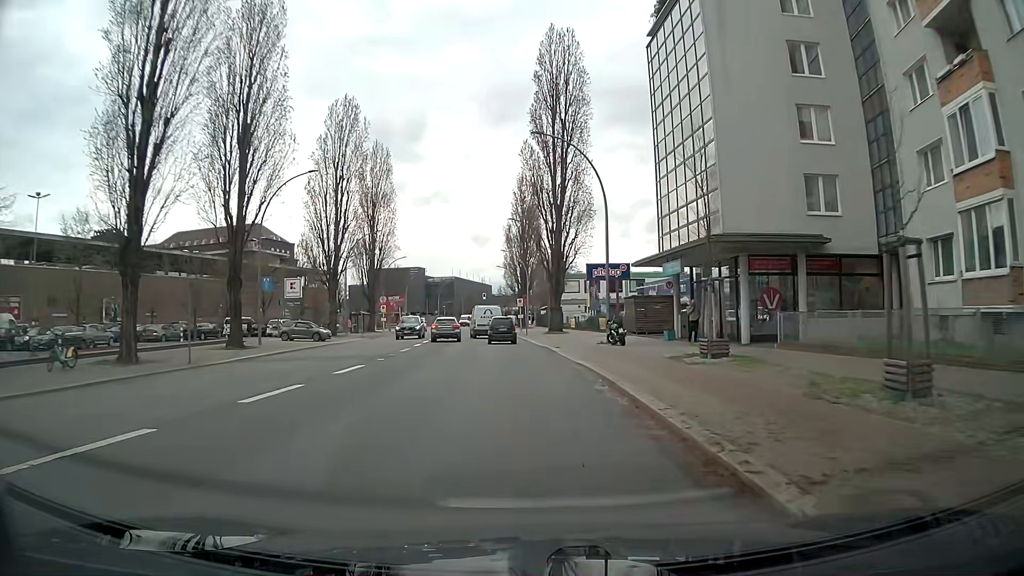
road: secondary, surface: asphalt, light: Day
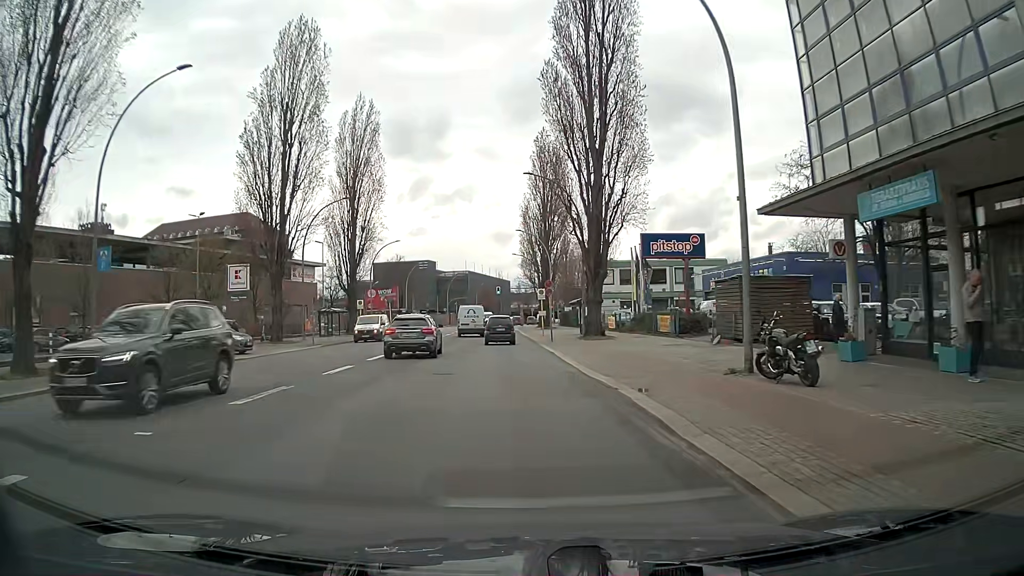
(-0.4, +18.6) m; -2°
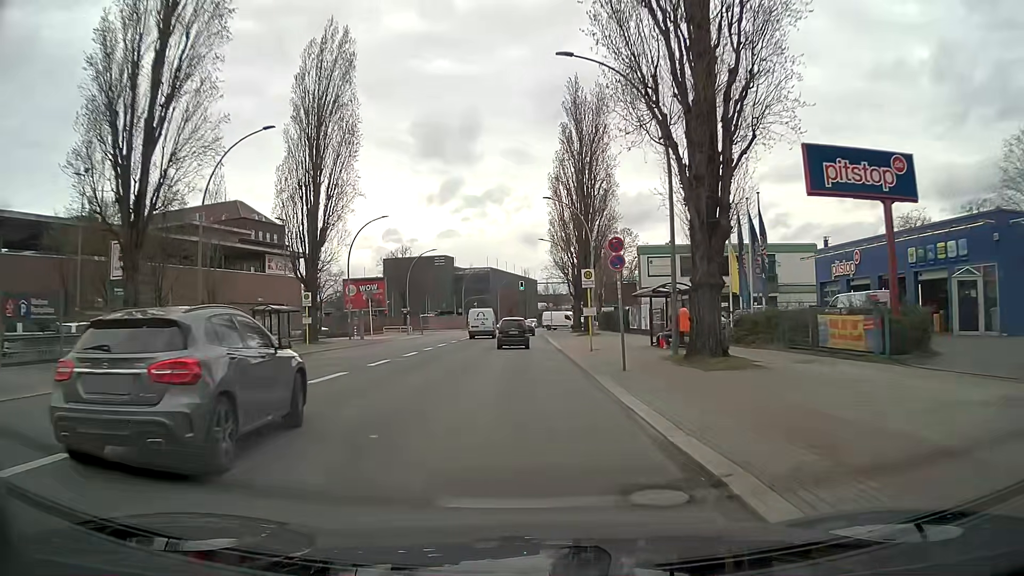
(-0.3, +20.0) m; -2°
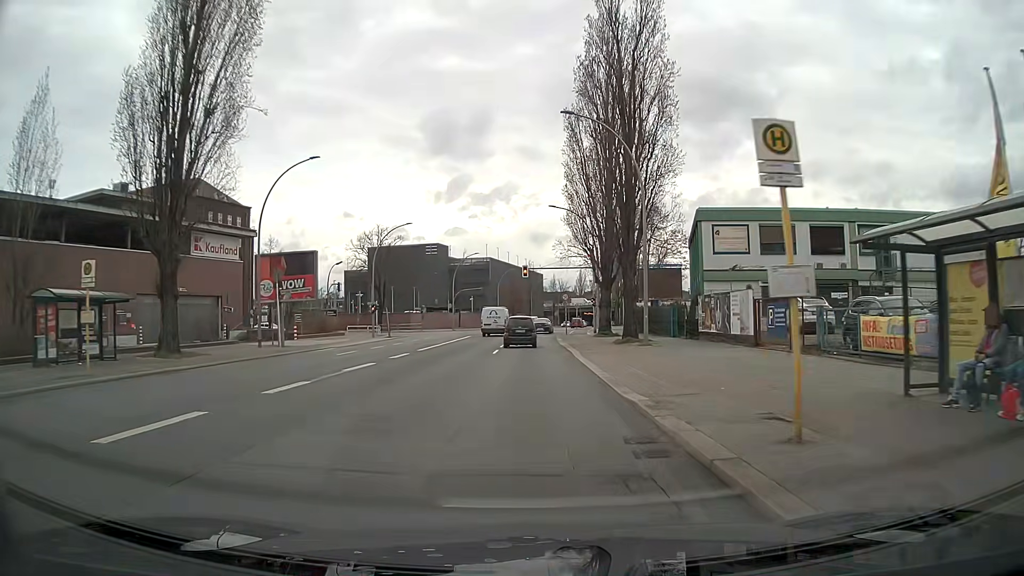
(-0.1, +20.6) m; -1°
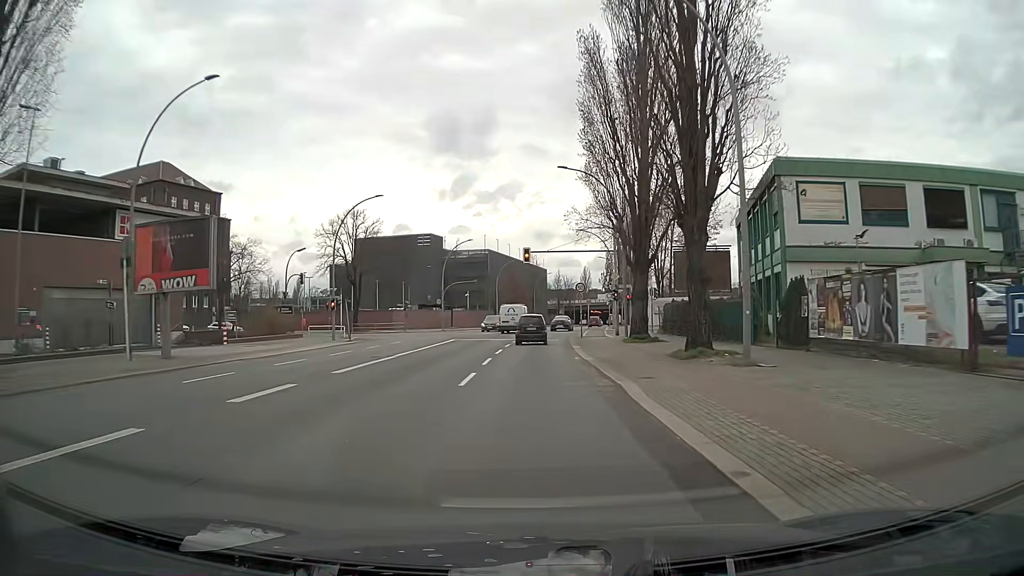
(+0.1, +13.4) m; 0°
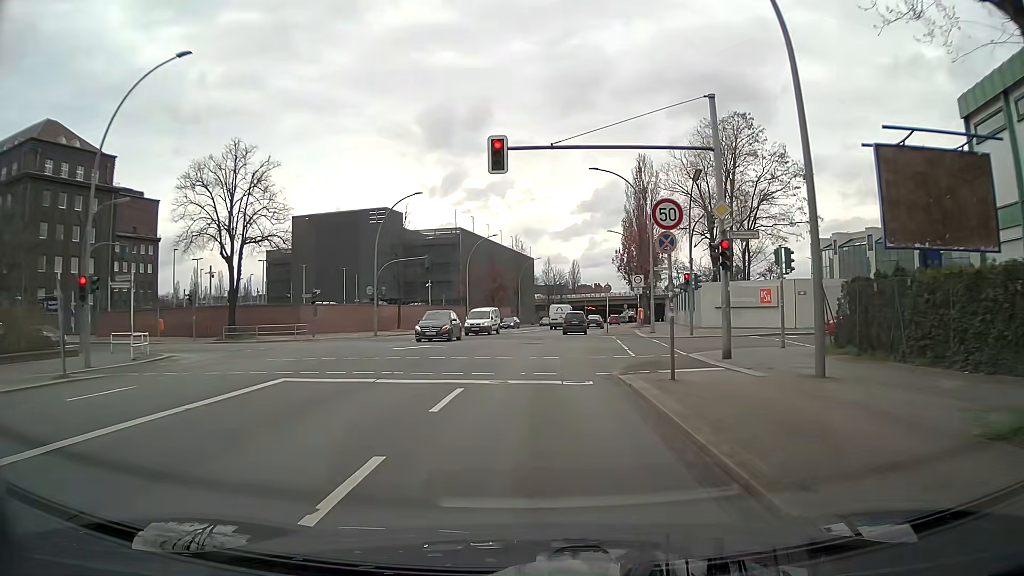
(+0.1, +27.4) m; +1°
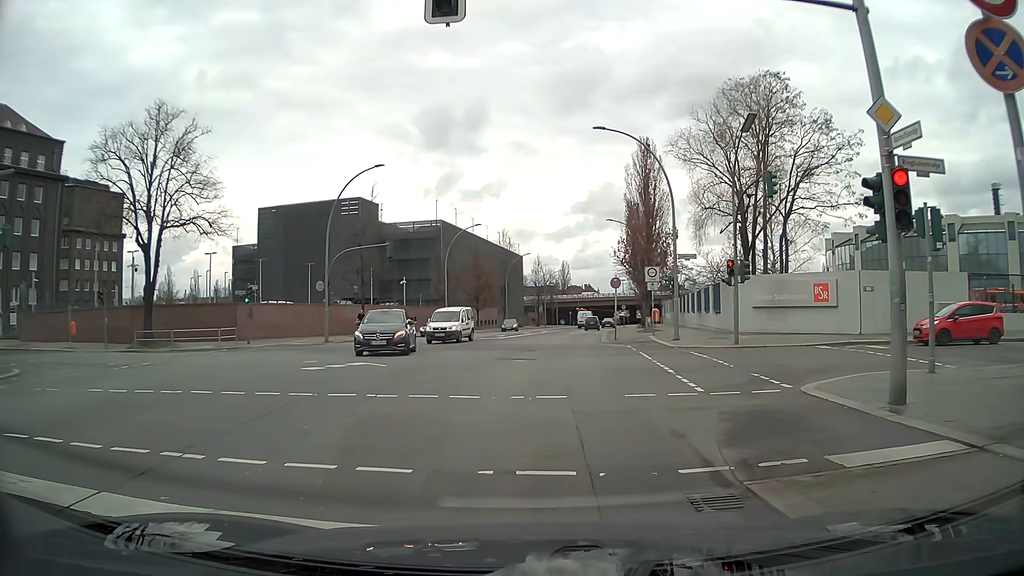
(+0.1, +8.8) m; +3°
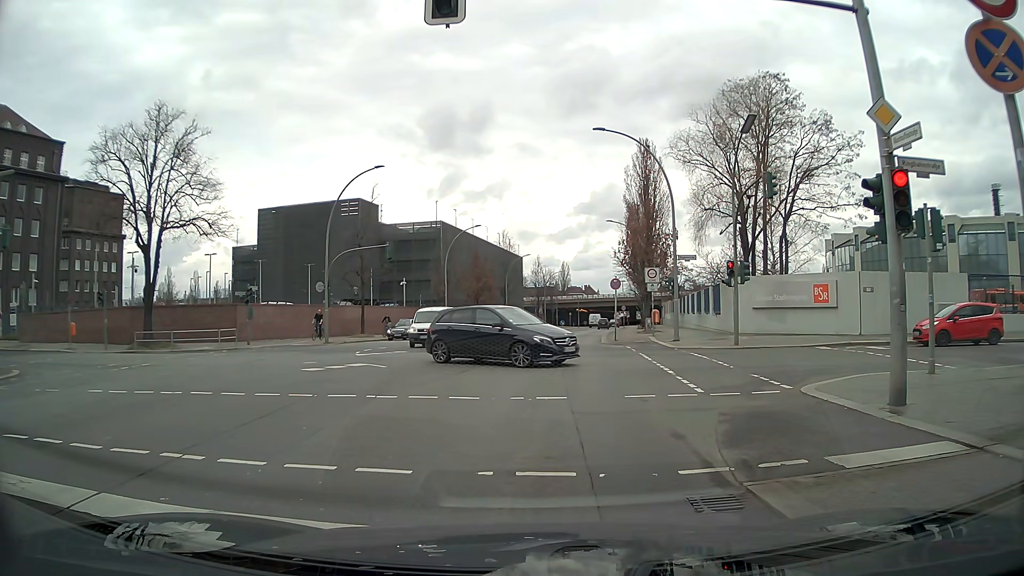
(0.0, +0.1) m; 0°
